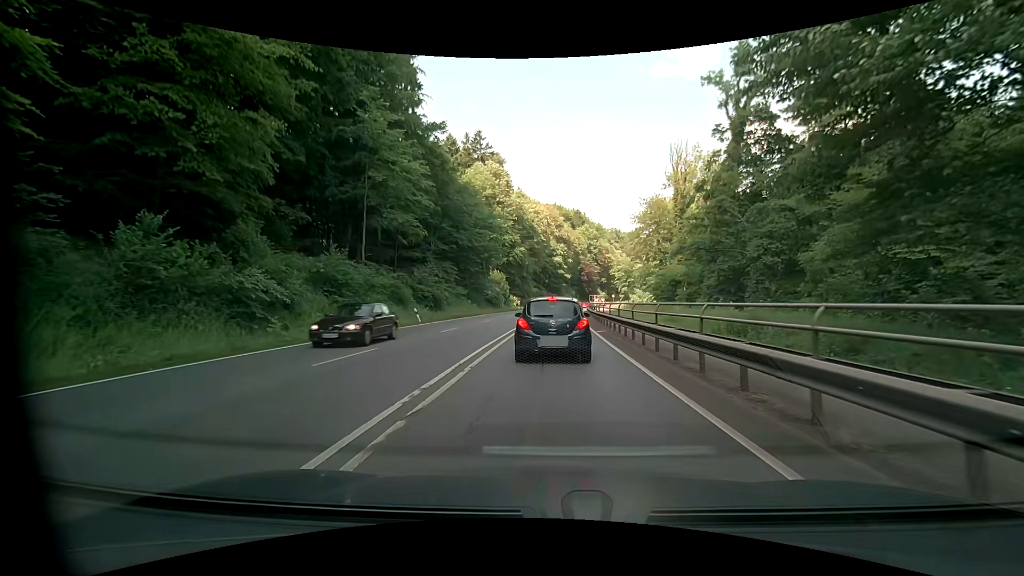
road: primary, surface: asphalt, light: Day
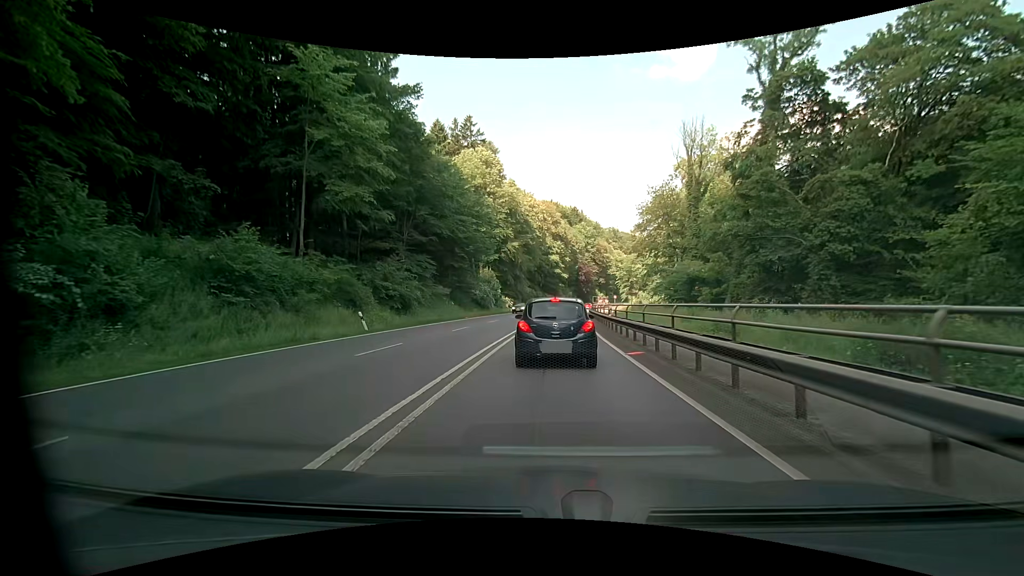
(0.0, +9.6) m; +2°
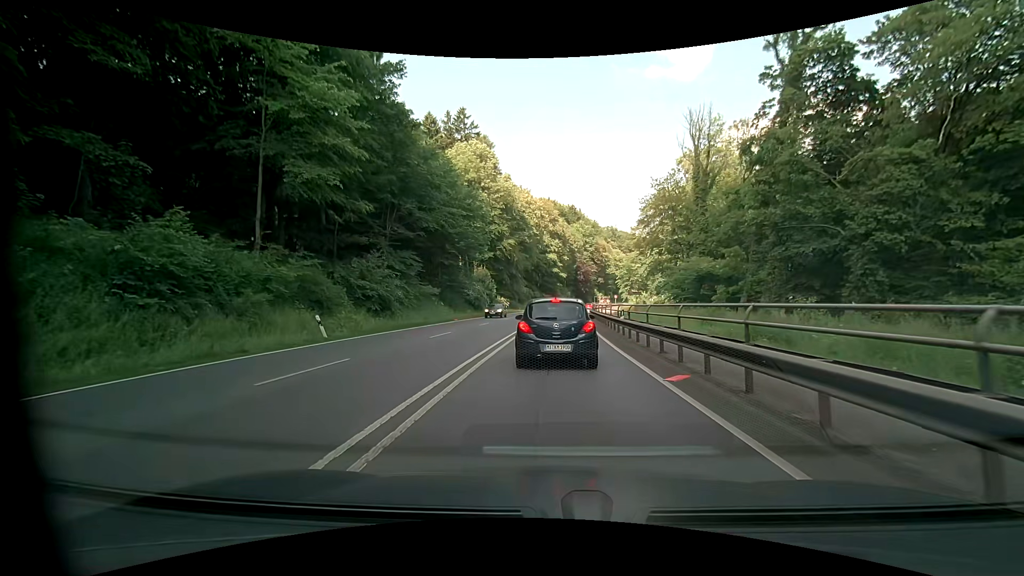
(-0.1, +4.4) m; -1°
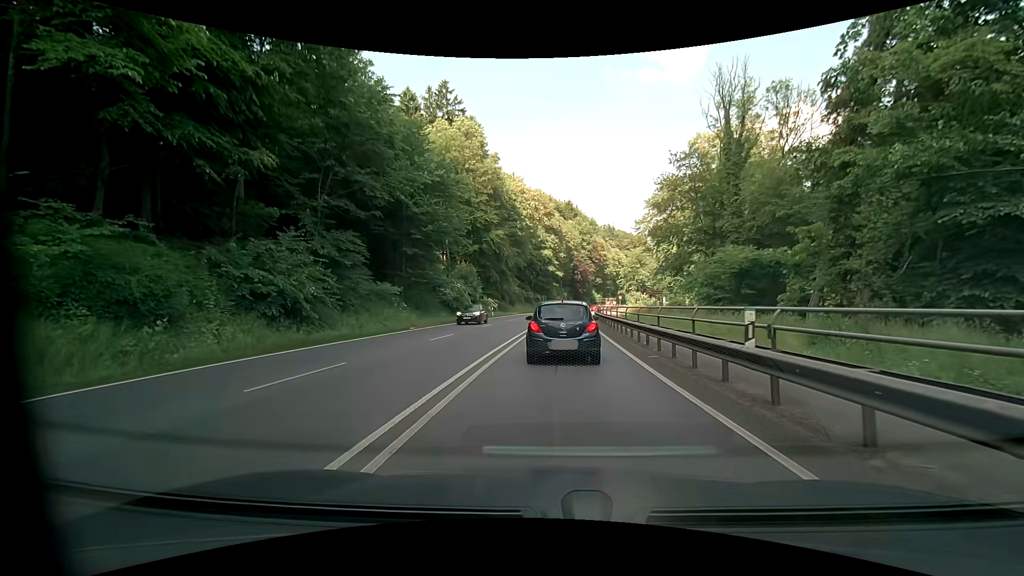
(+0.1, +12.6) m; +1°
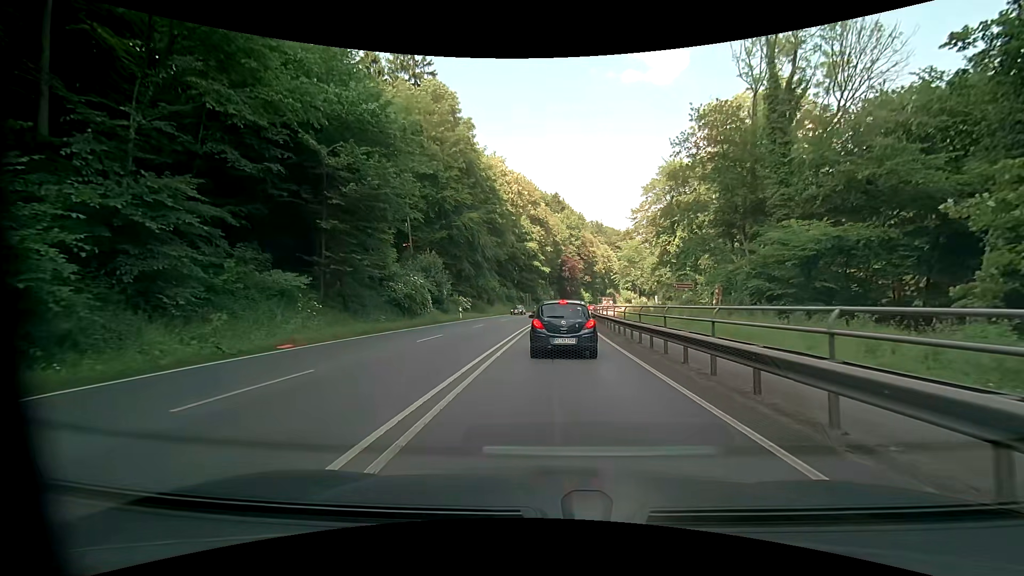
(+0.1, +13.5) m; +1°
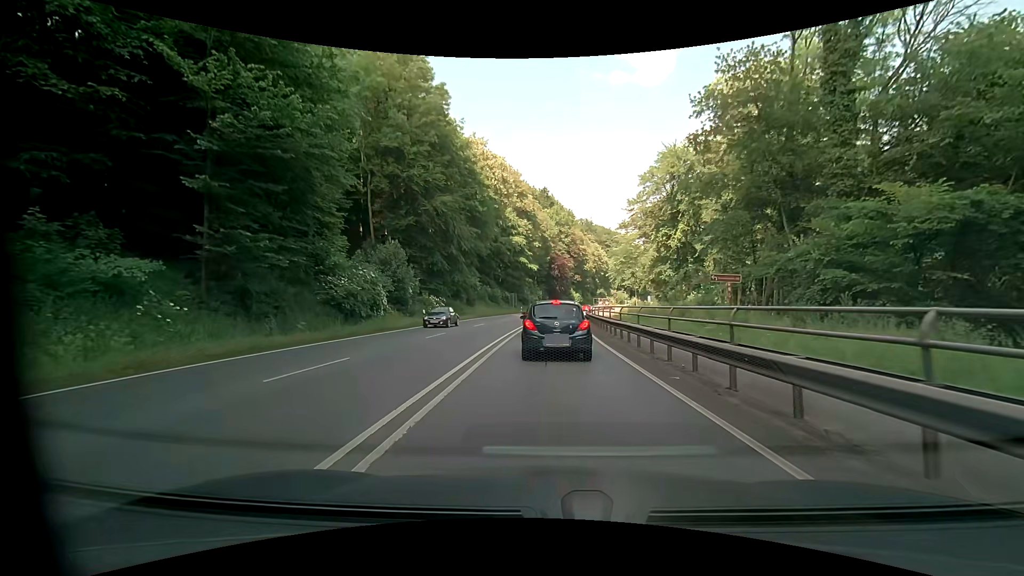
(+0.2, +9.7) m; +2°
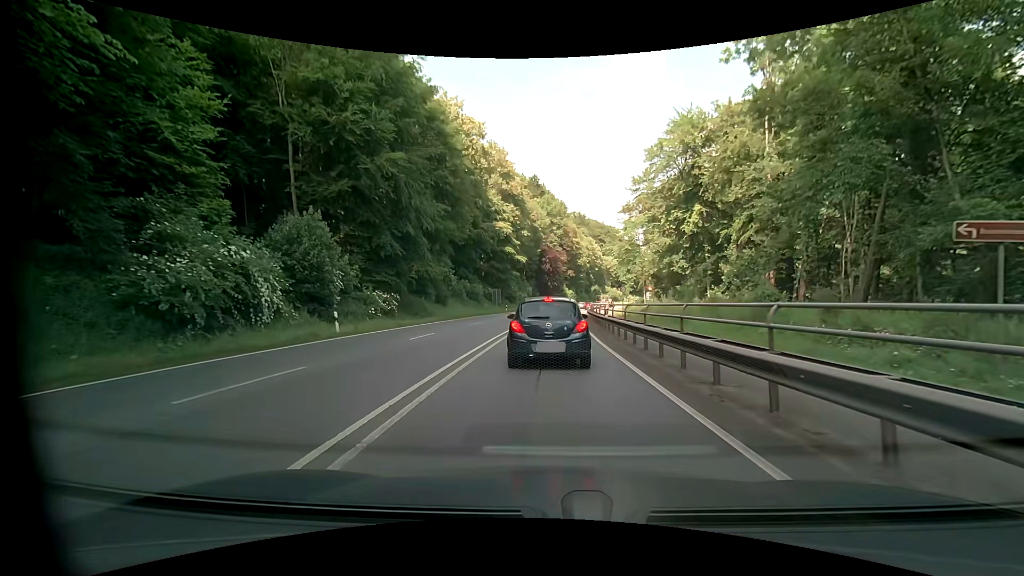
(+0.1, +13.9) m; +1°
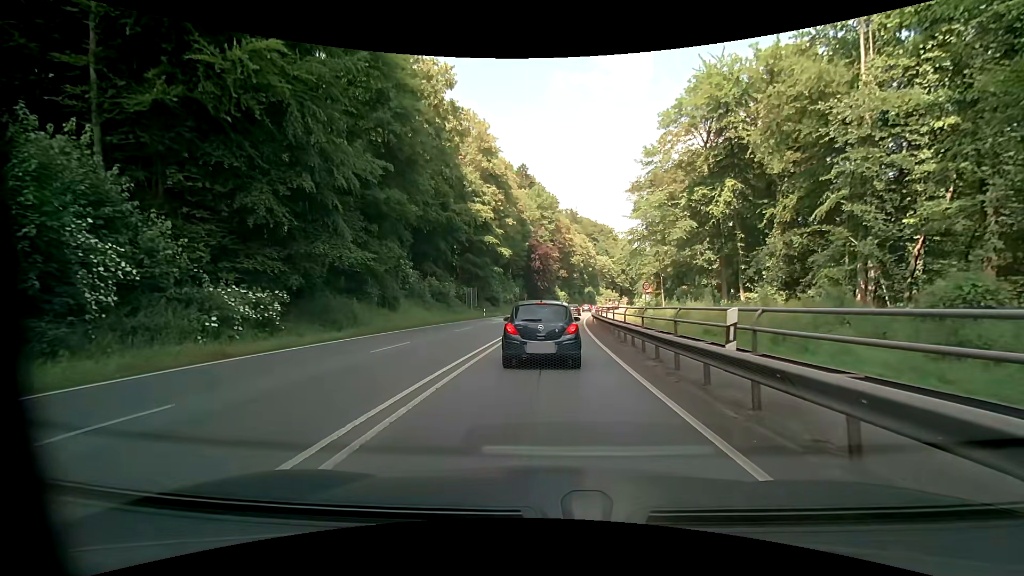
(+0.1, +15.7) m; +2°
(0, +10) (0, +20) (0, +30) (+1, +40) (+1, +50) (+2, +60) (+3, +70) (+4, +80) (+6, +90) (+7, +100) m
